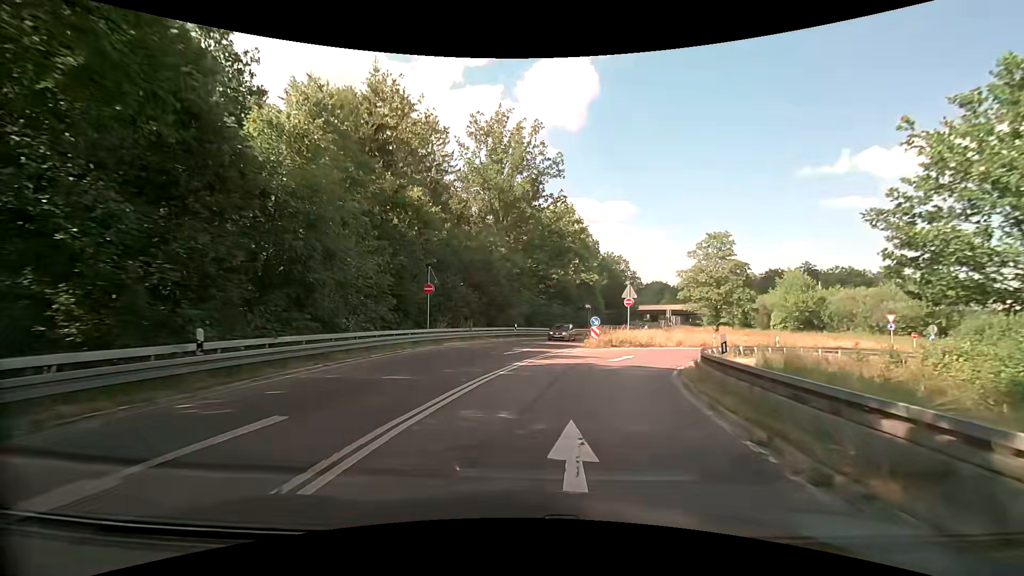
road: secondary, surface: asphalt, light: Day
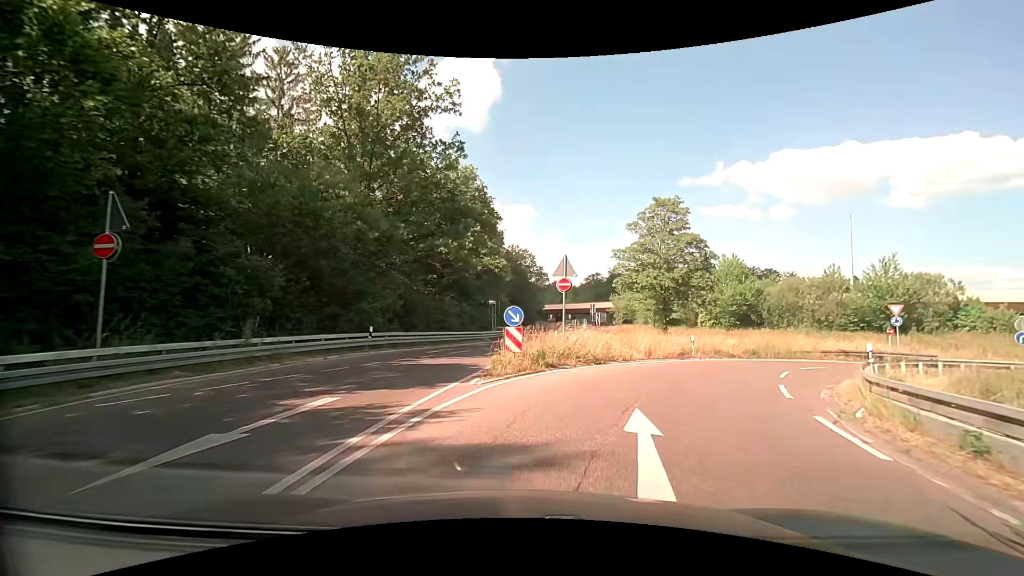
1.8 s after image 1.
(+1.3, +17.3) m; +11°
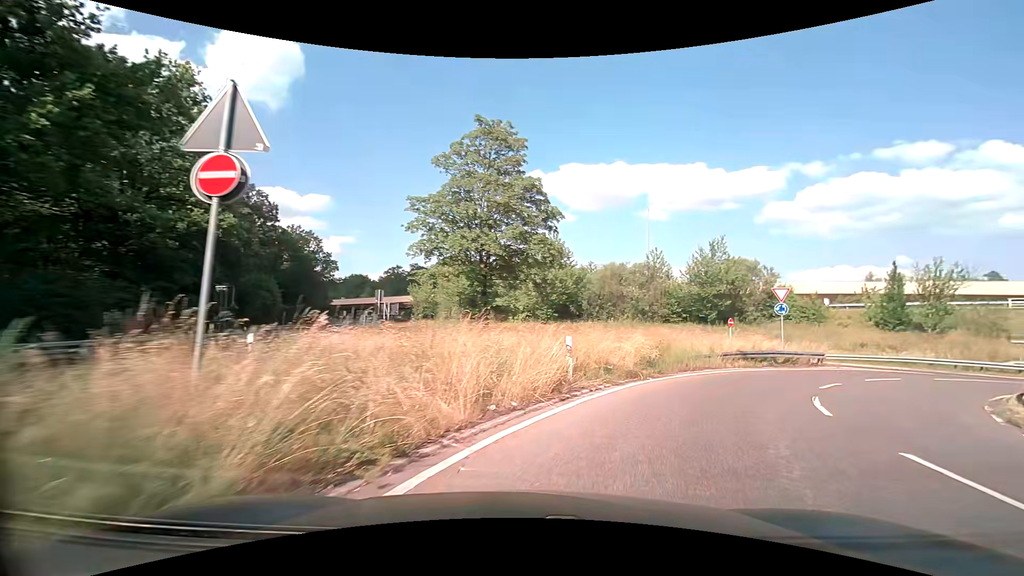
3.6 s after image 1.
(+2.4, +15.9) m; +21°
